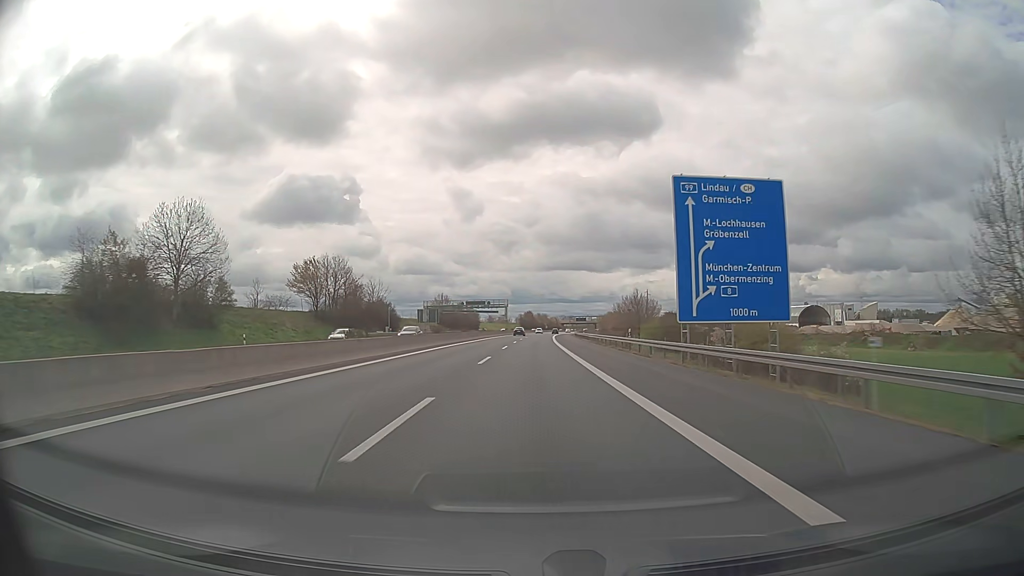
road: motorway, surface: asphalt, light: Day
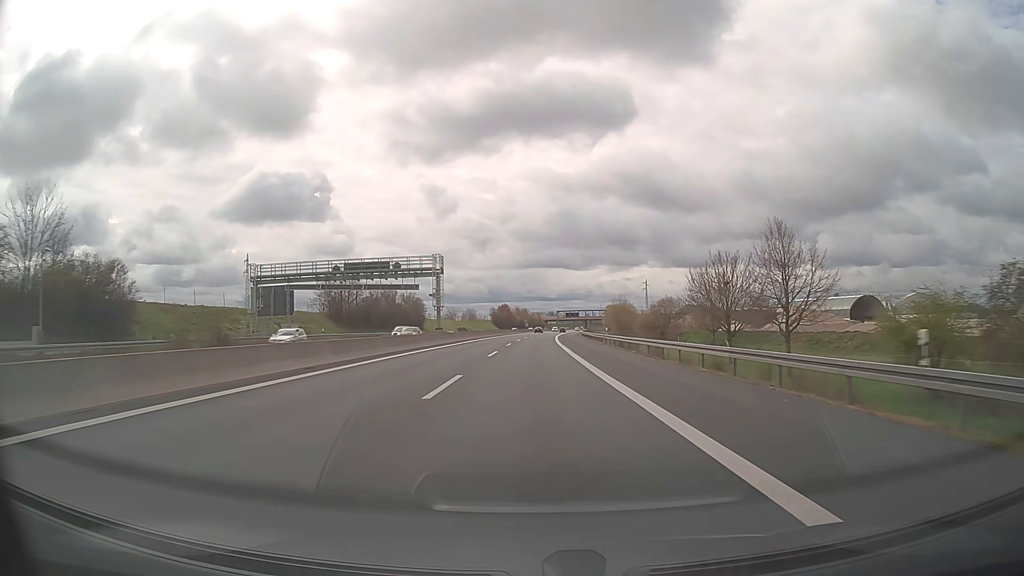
(+1.3, +84.1) m; +2°
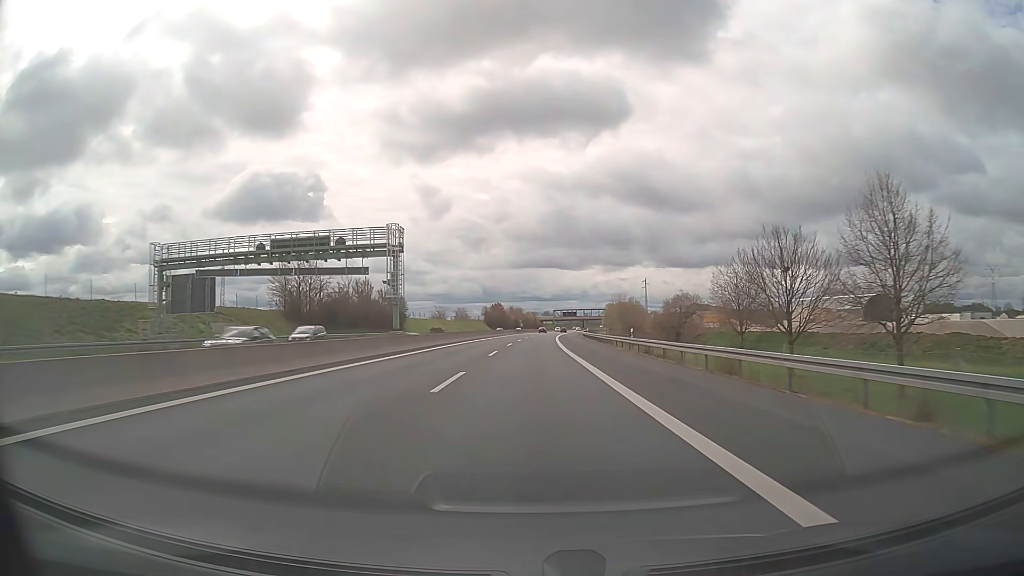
(+0.1, +16.8) m; 0°
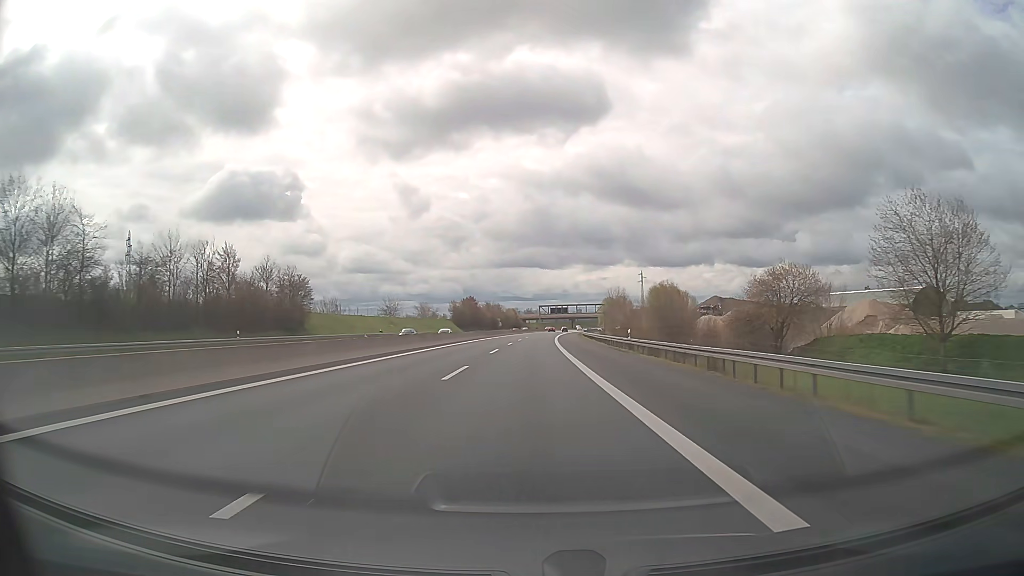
(+0.7, +50.5) m; +2°
(0, +10) (0, +20) (0, +30) (0, +40) (0, +50) (+1, +60) (+1, +70) (+1, +80) (+2, +90) (+2, +100) m
